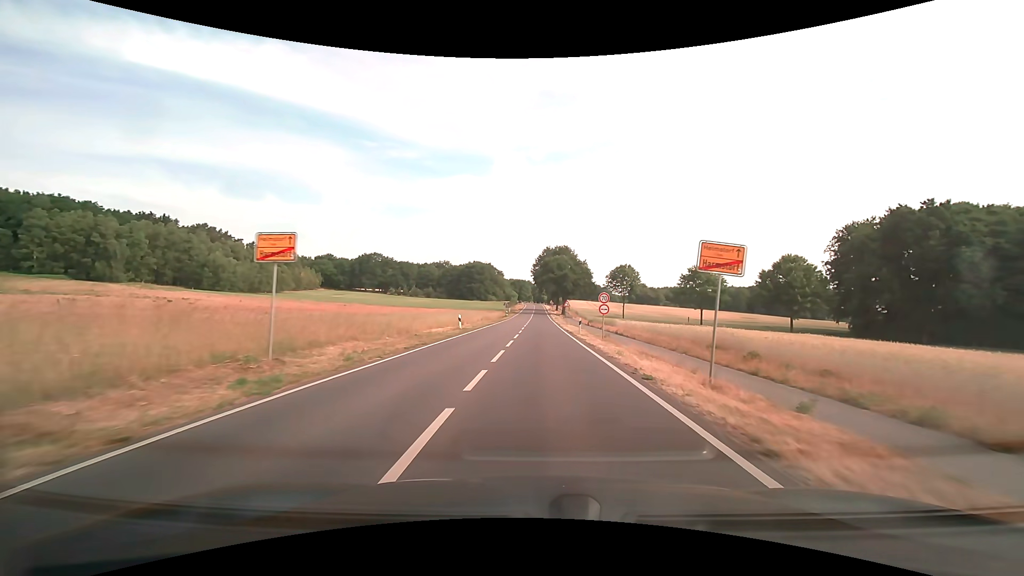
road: secondary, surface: asphalt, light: Day
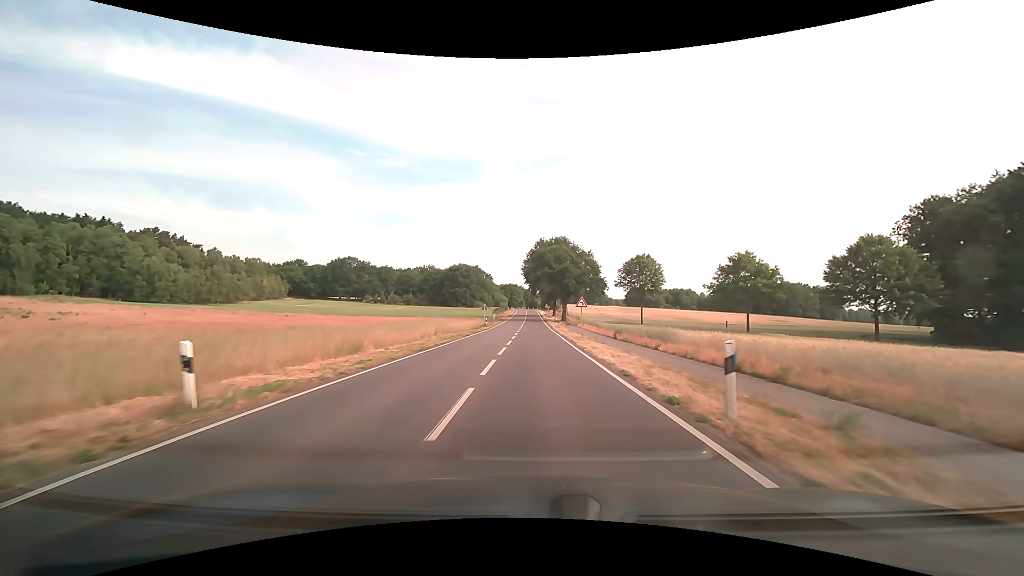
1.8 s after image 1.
(+0.2, +25.8) m; +1°
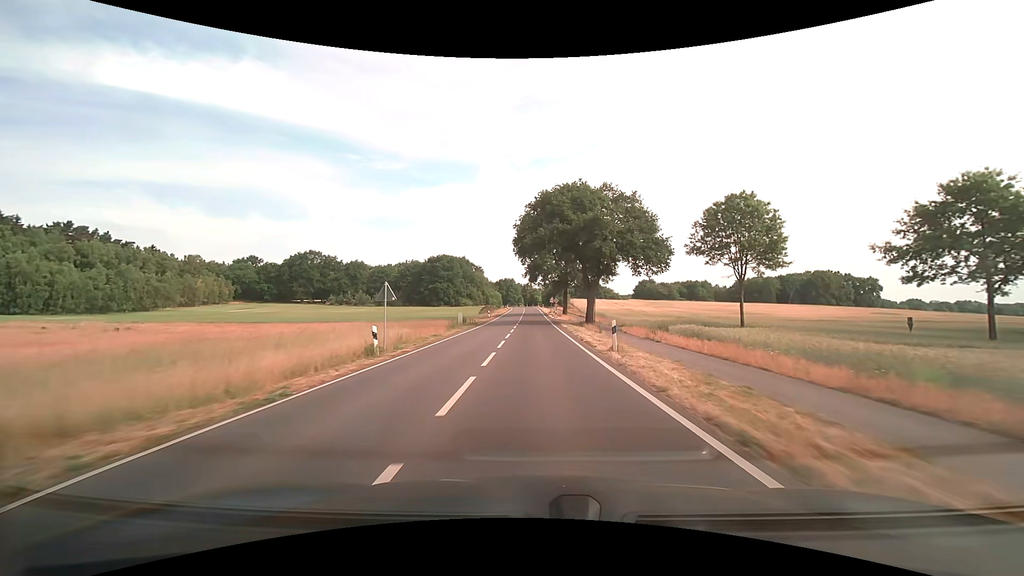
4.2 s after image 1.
(0.0, +41.0) m; 0°
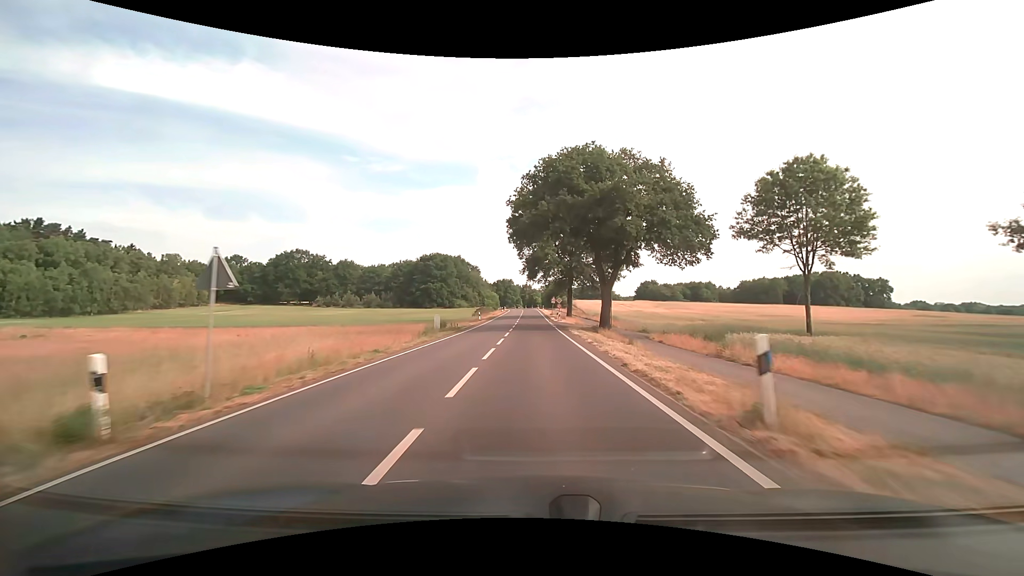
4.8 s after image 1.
(0.0, +10.8) m; 0°
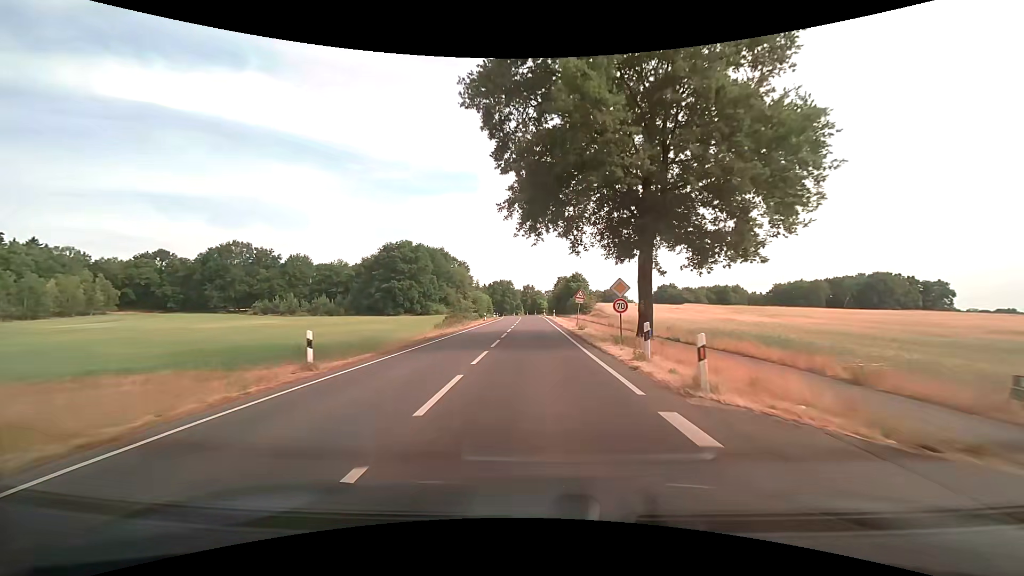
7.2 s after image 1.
(-0.1, +43.2) m; 0°
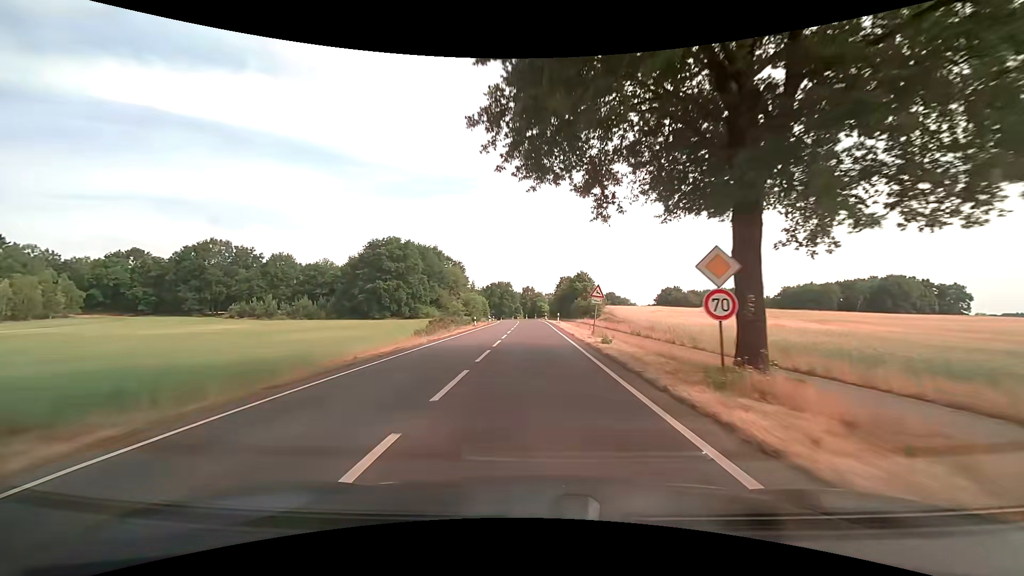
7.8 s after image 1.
(0.0, +10.7) m; 0°
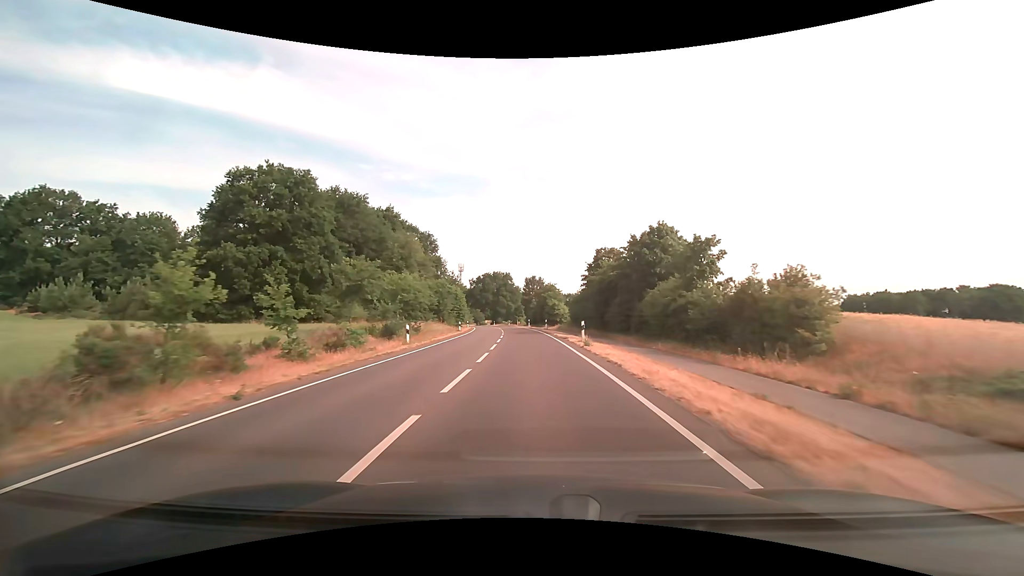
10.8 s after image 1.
(-0.2, +52.6) m; -1°
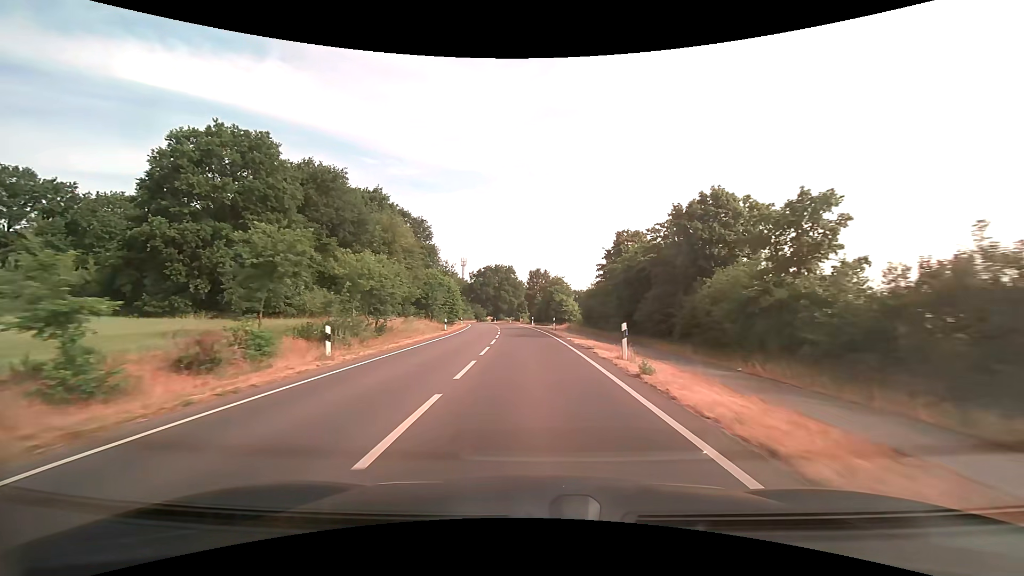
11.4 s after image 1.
(0.0, +10.3) m; 0°
(0, +10) (0, +20) (-1, +30) (-1, +40) (-2, +50) (-3, +60) (-4, +70) (-5, +80) (-6, +90) (-8, +100) m
